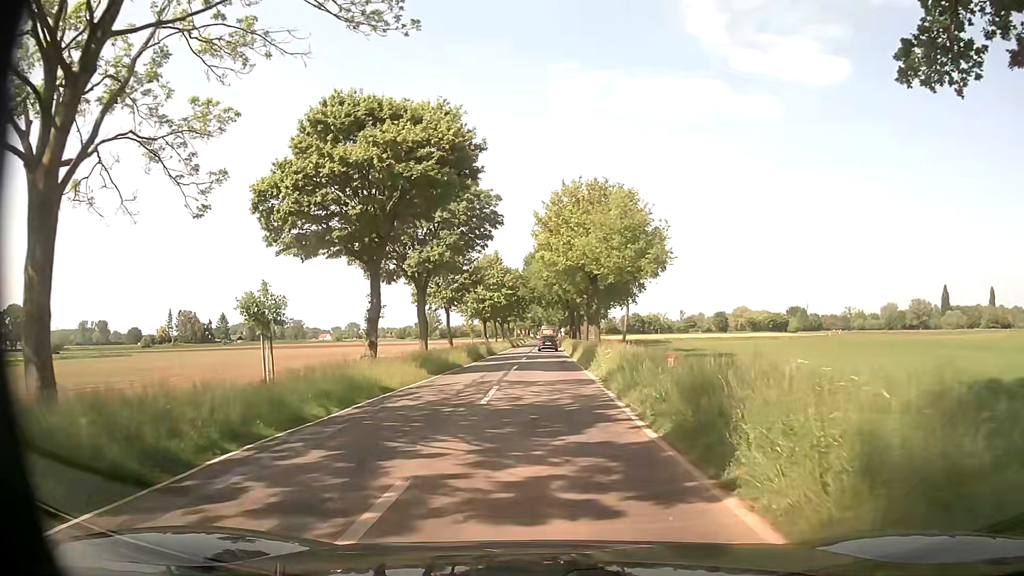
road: tertiary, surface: asphalt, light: Day
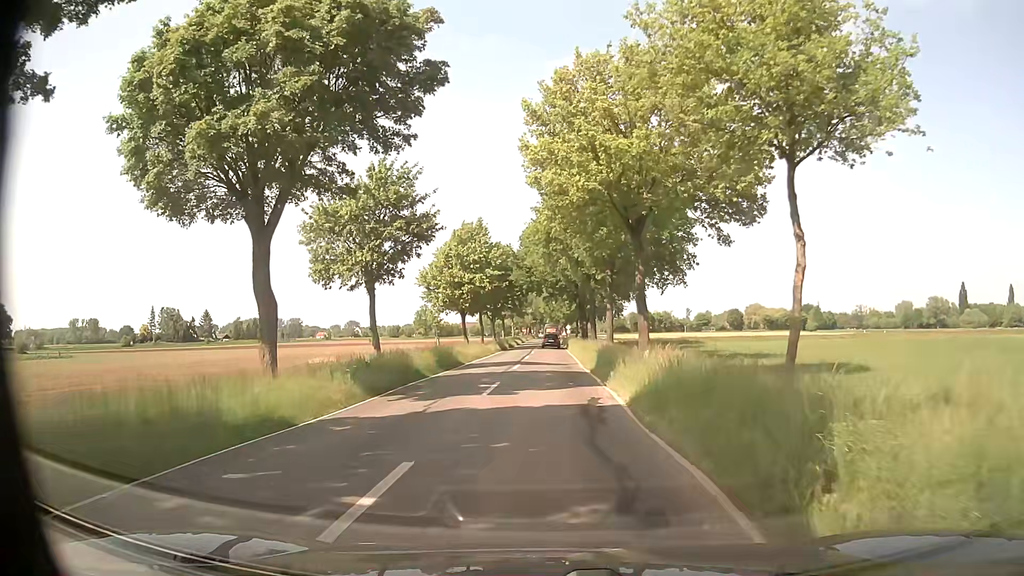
(+0.2, +22.8) m; 0°
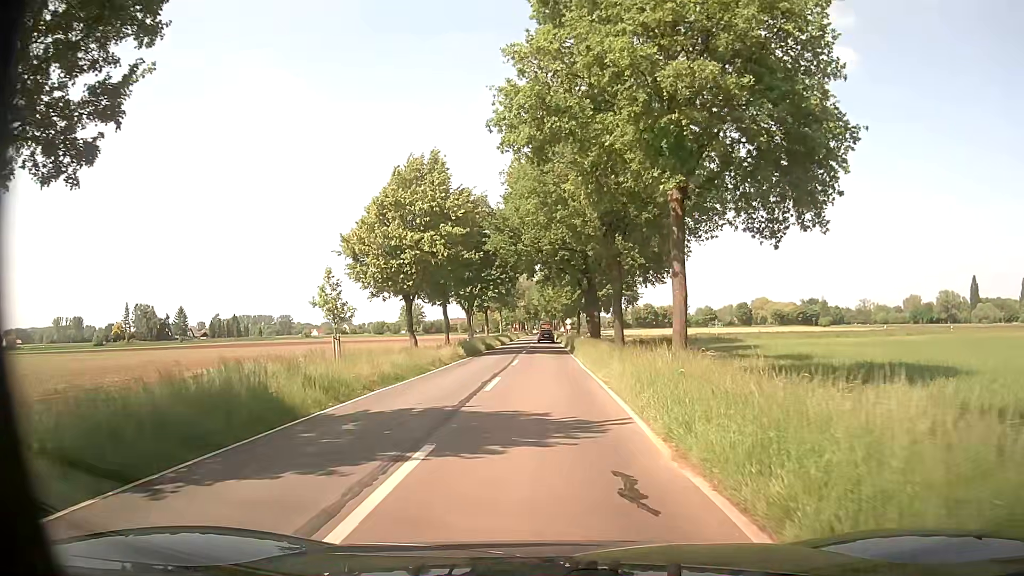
(0.0, +22.5) m; 0°
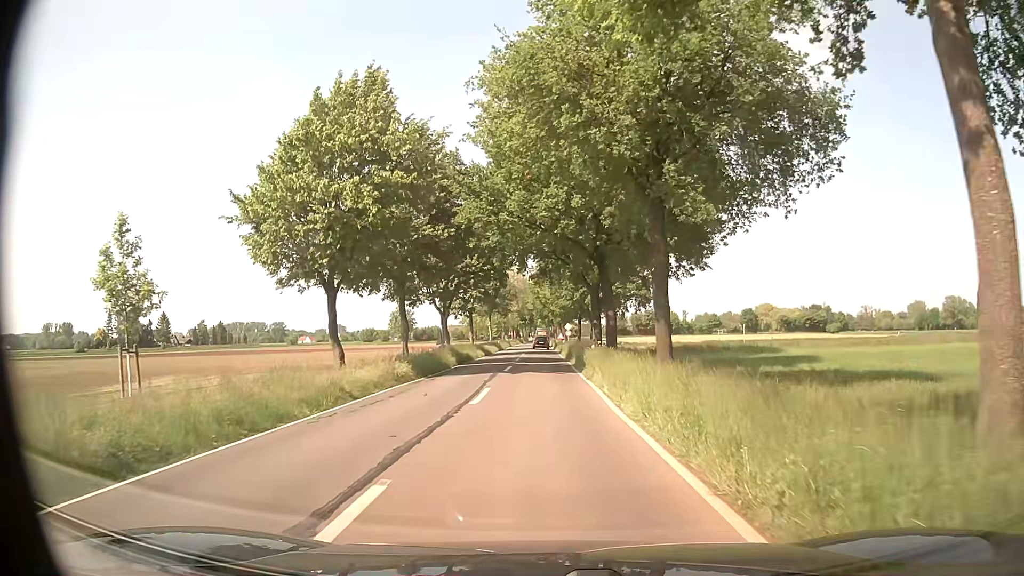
(0.0, +13.6) m; 0°
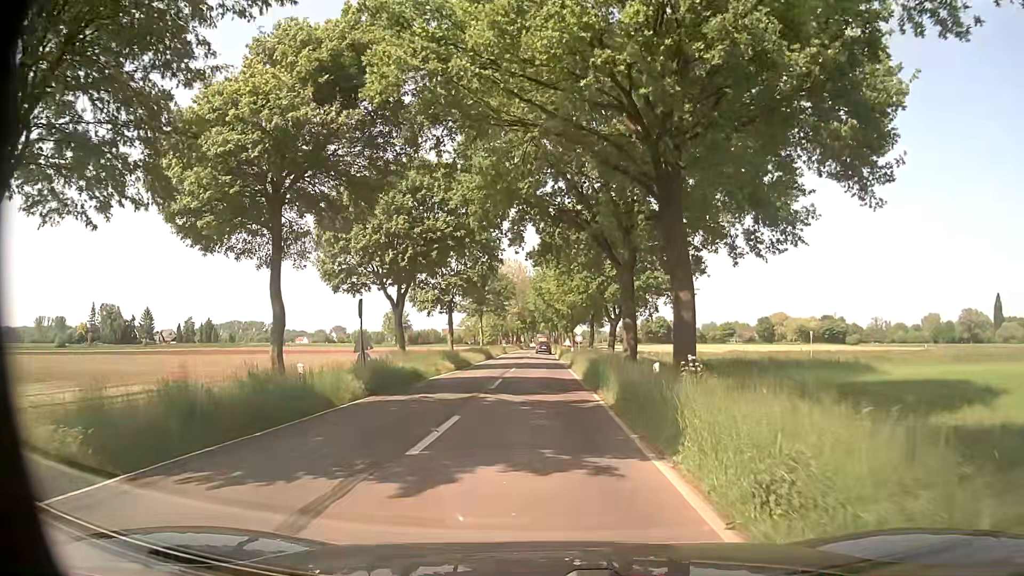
(0.0, +18.0) m; 0°
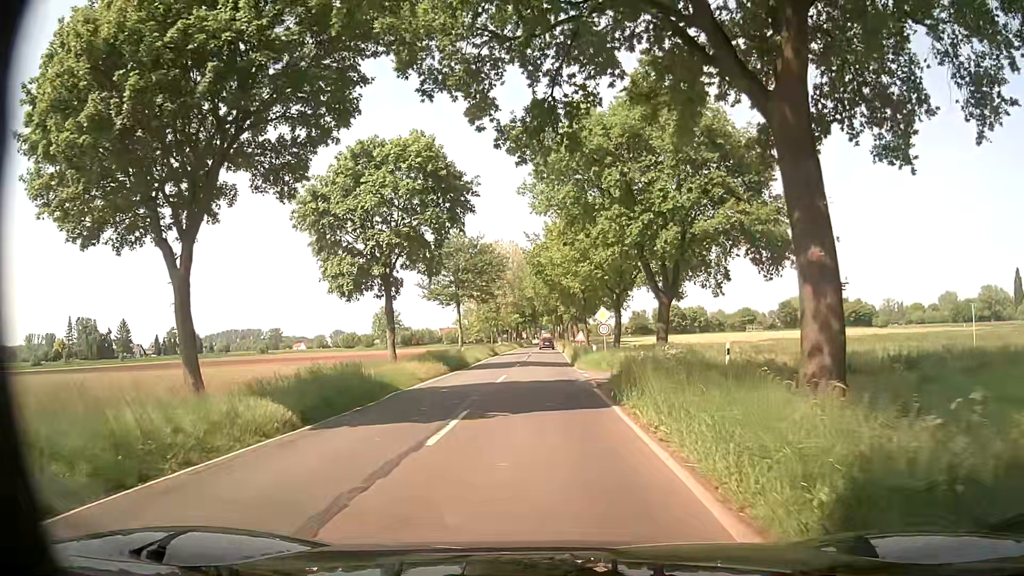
(0.0, +22.3) m; 0°
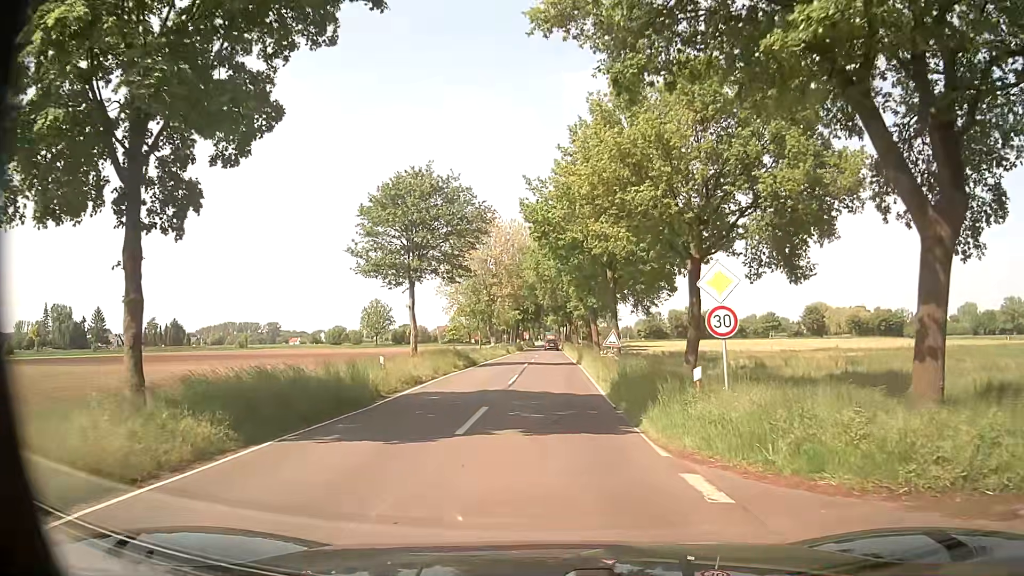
(-0.4, +22.3) m; -1°
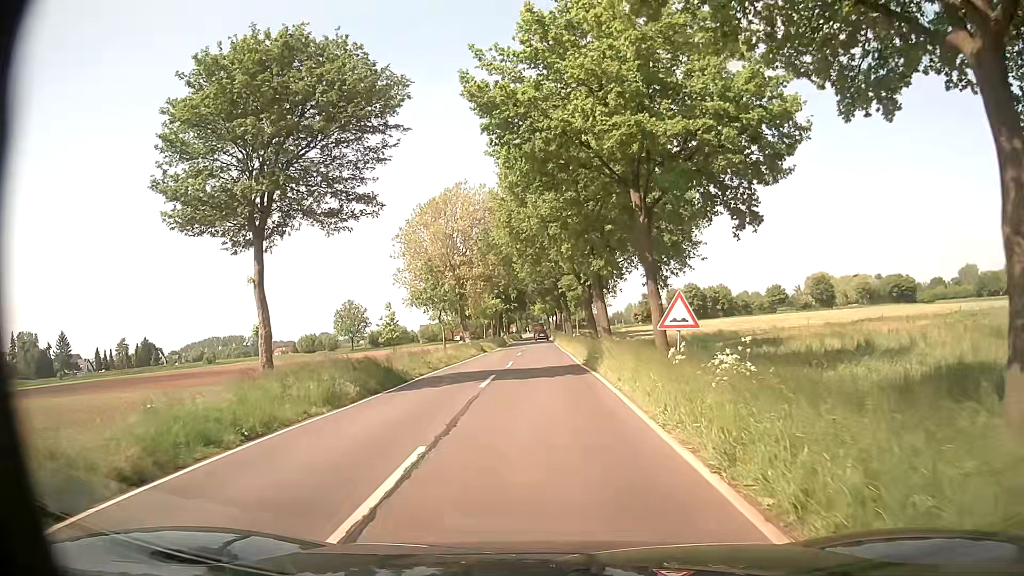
(+0.1, +18.0) m; +1°
(0, +10) (0, +20) (0, +30) (-1, +40) (-1, +50) (-1, +60) (-1, +70) (-1, +80) (-1, +90) (-2, +100) m
